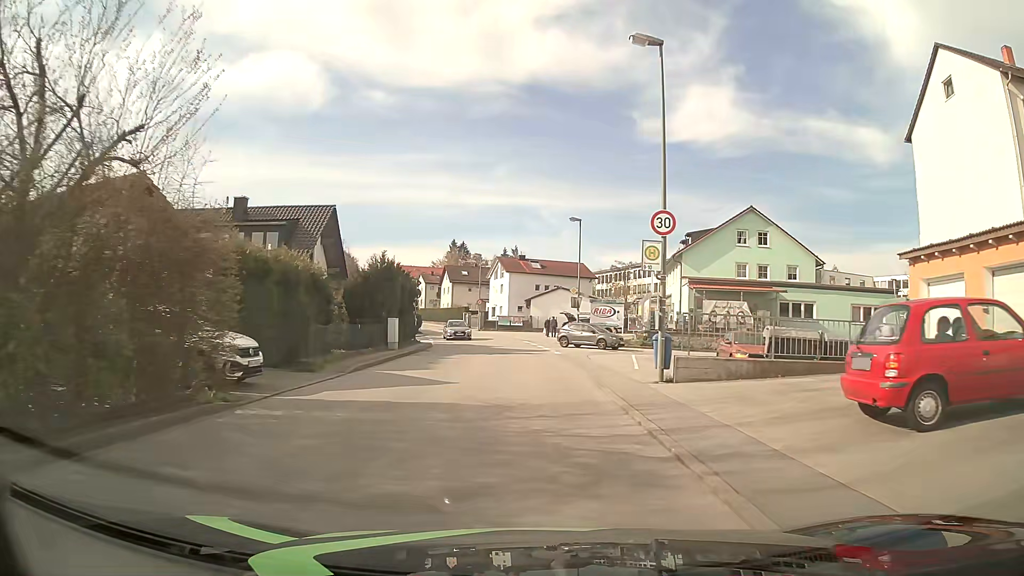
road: unclassified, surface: asphalt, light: Day
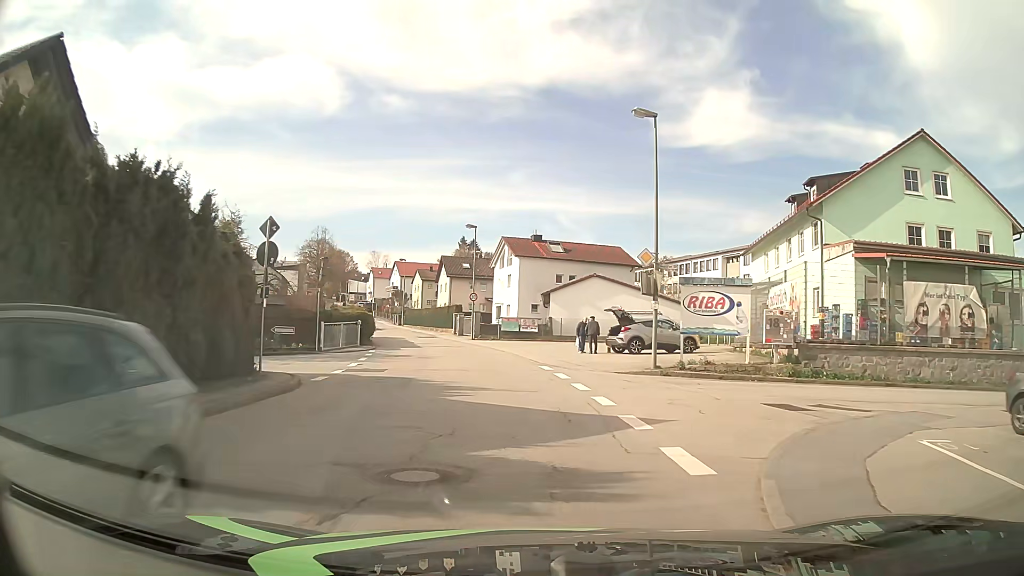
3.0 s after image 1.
(-0.3, +23.9) m; -1°
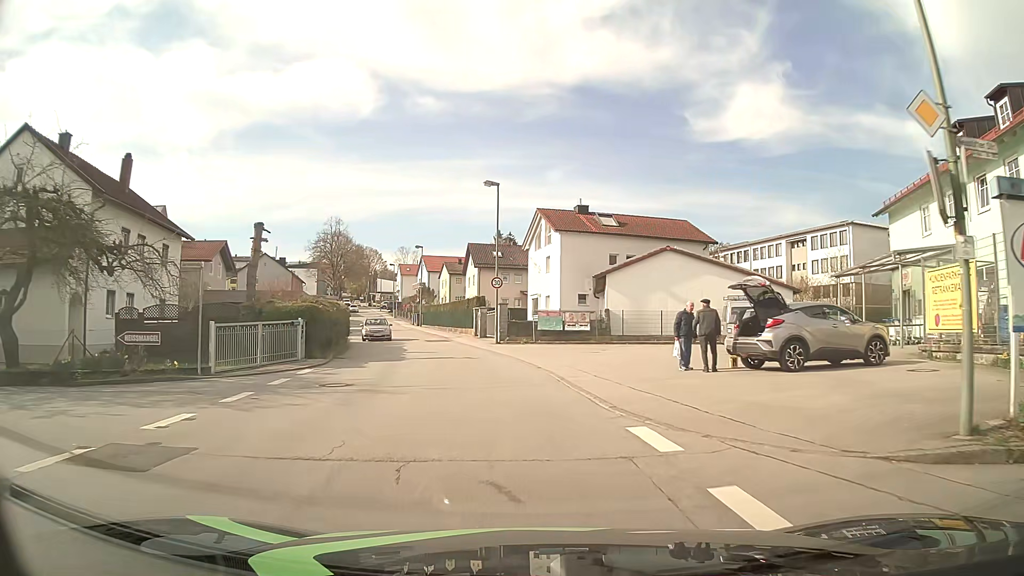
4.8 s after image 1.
(-0.4, +14.4) m; -4°
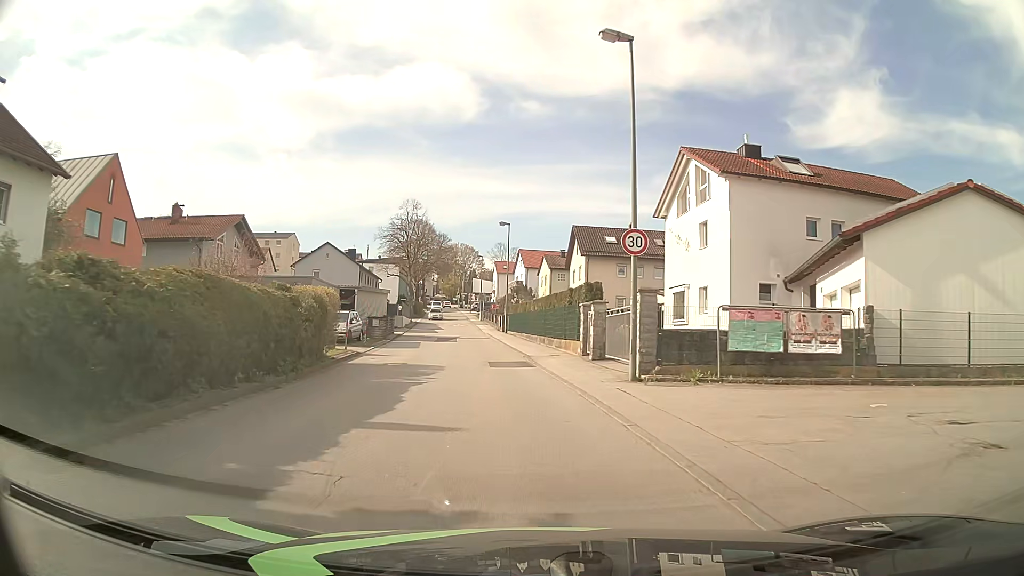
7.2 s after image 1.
(-1.5, +18.9) m; -9°
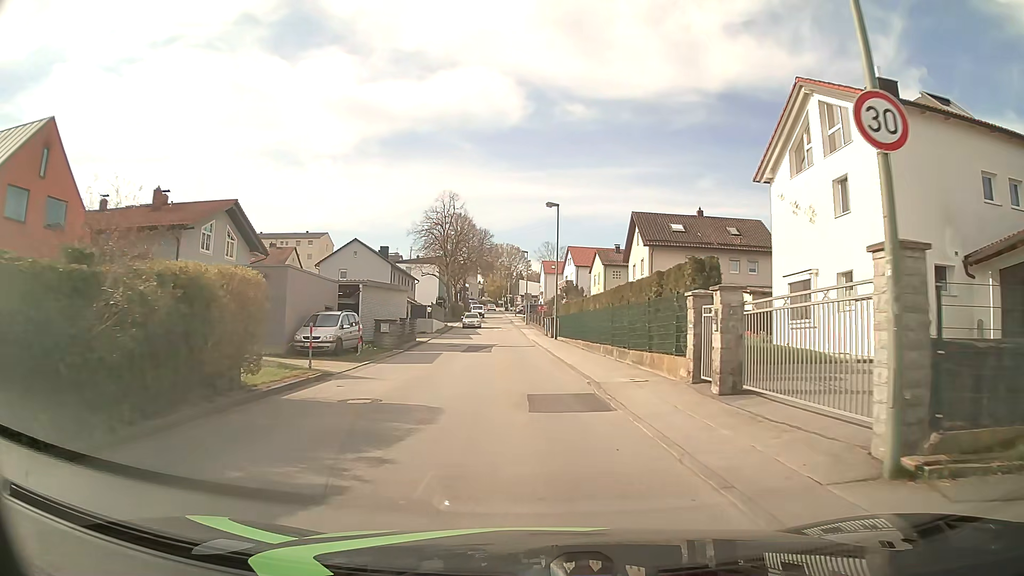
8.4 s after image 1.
(-0.4, +9.5) m; -4°
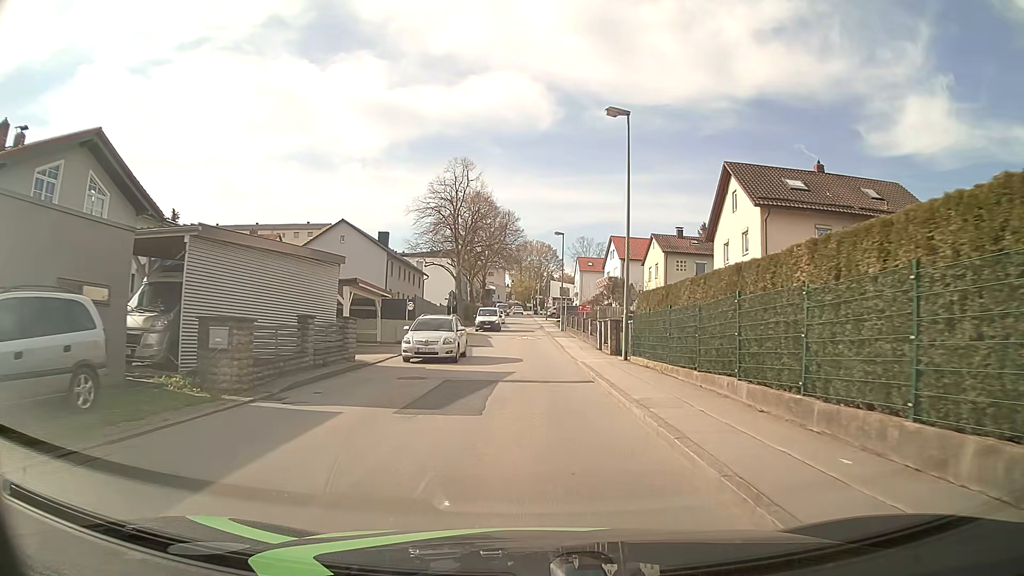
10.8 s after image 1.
(-0.6, +19.1) m; -3°
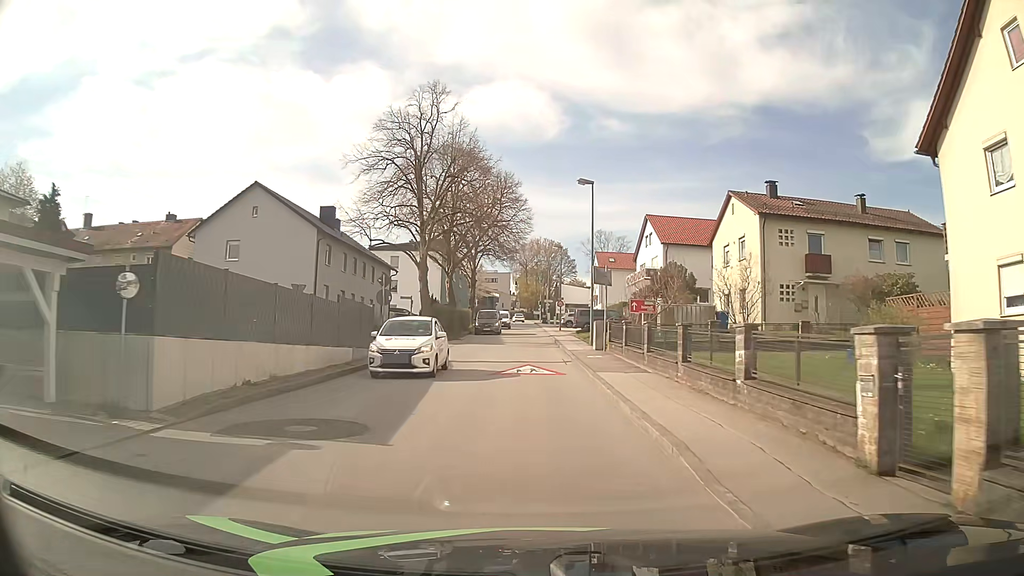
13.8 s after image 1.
(0.0, +23.7) m; 0°
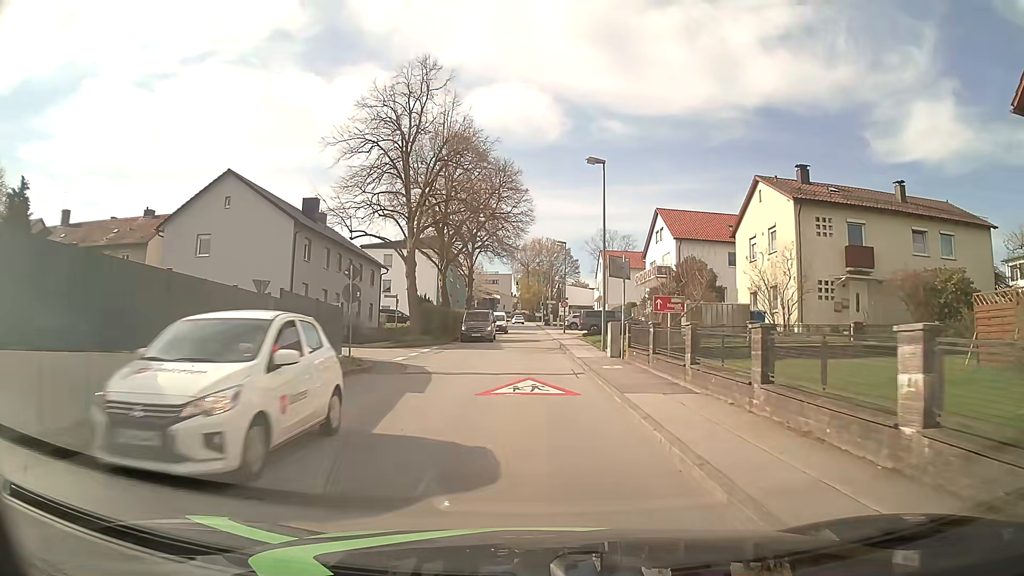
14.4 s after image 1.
(0.0, +4.7) m; 0°
